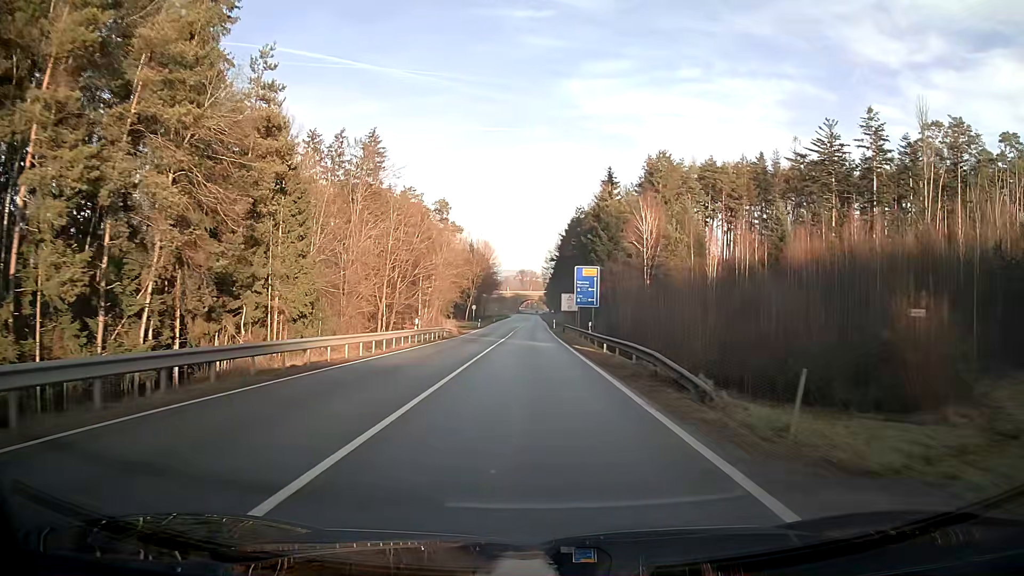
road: secondary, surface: asphalt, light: Day
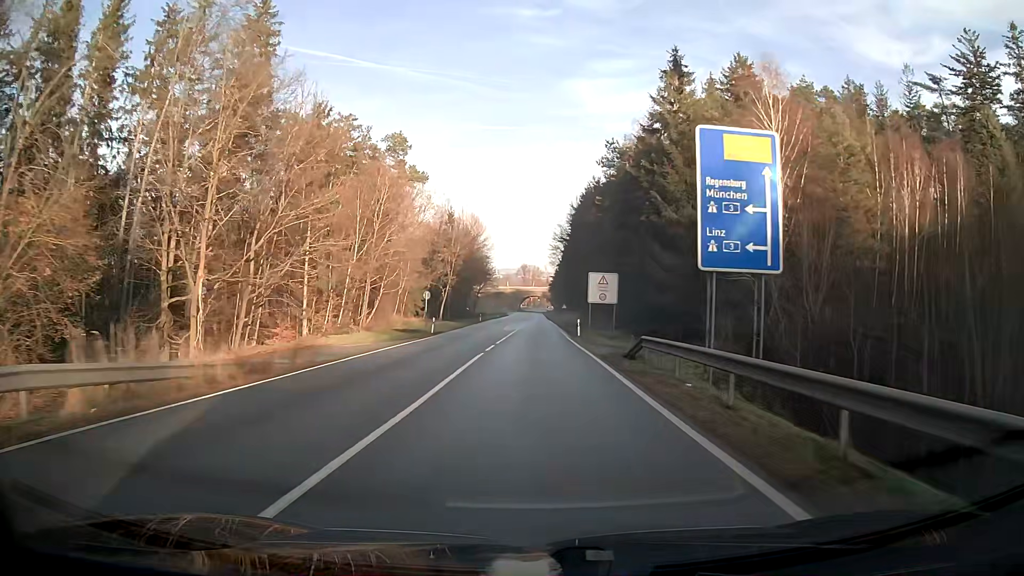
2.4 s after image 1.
(0.0, +41.7) m; 0°
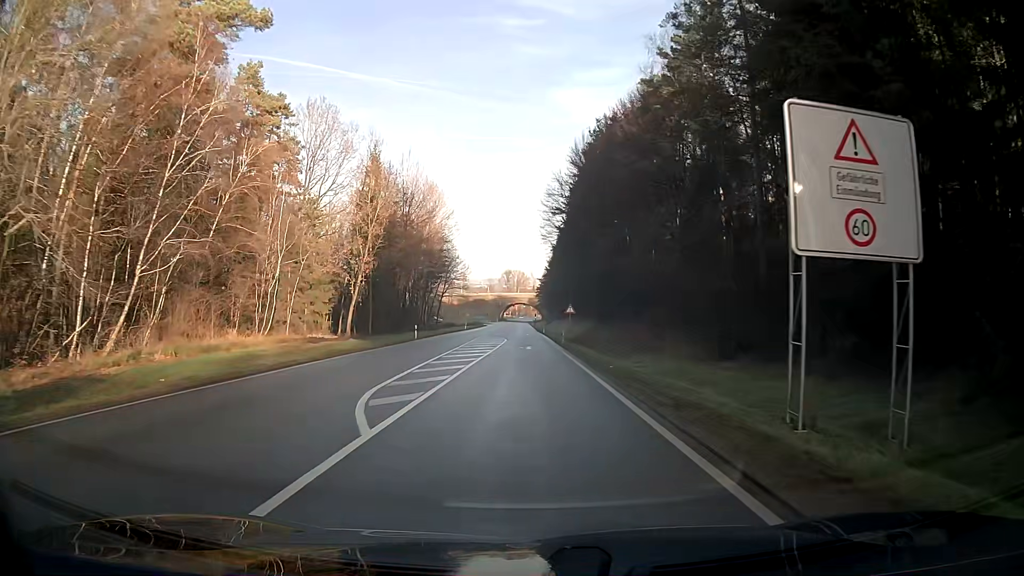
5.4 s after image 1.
(+0.4, +43.5) m; +1°
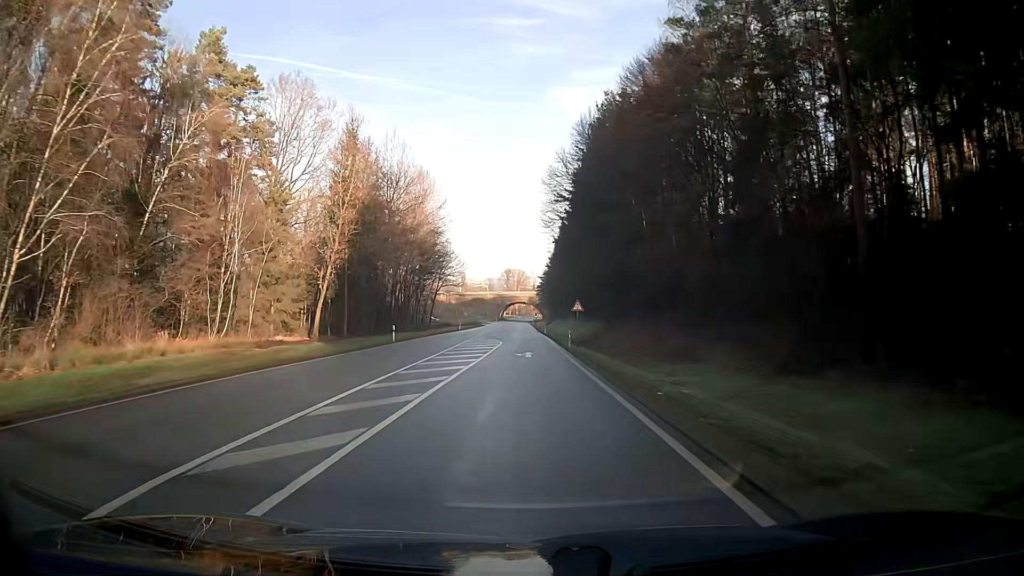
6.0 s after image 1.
(0.0, +8.5) m; 0°
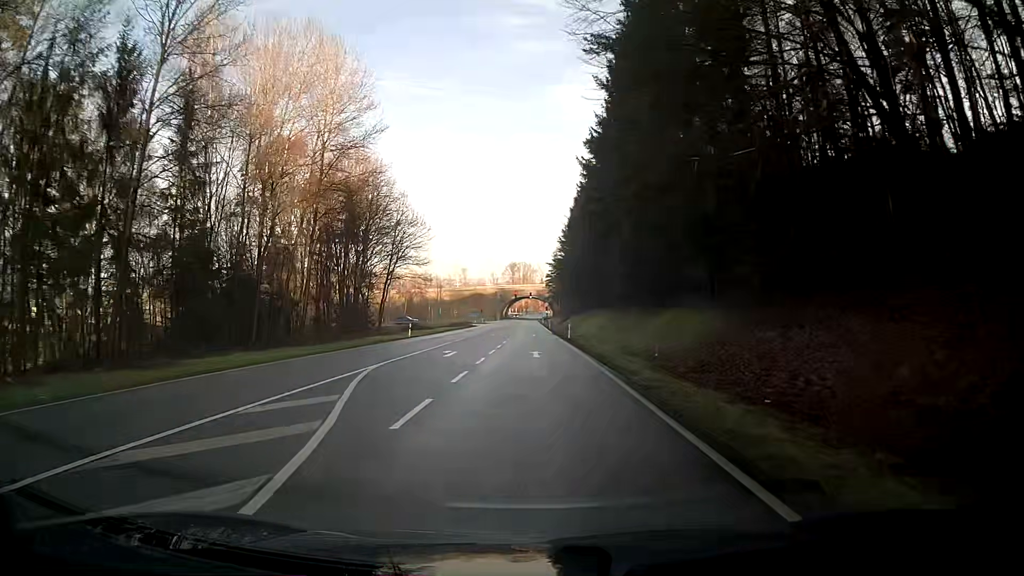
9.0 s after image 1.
(0.0, +43.7) m; 0°
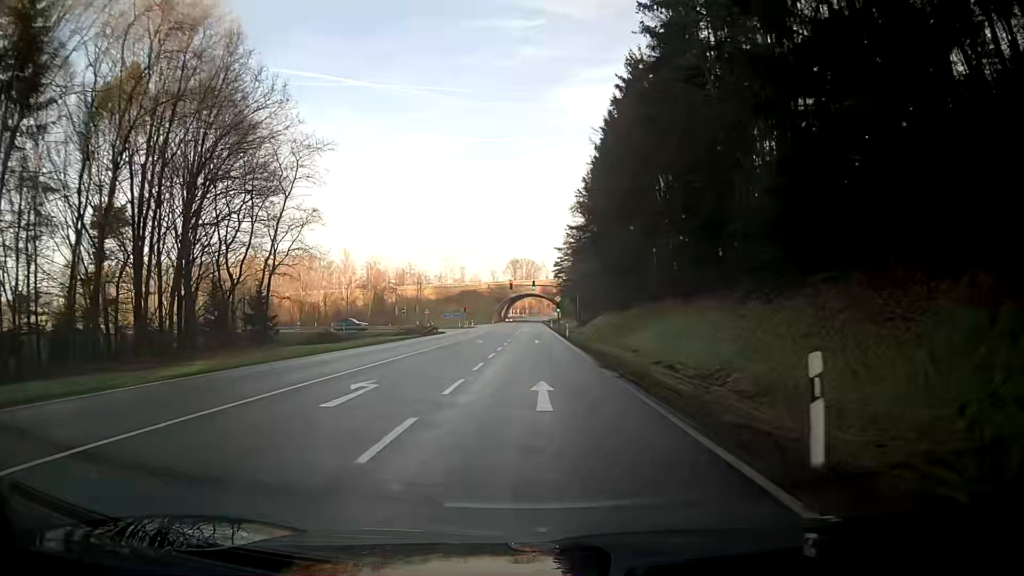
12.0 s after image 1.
(-0.2, +43.9) m; 0°
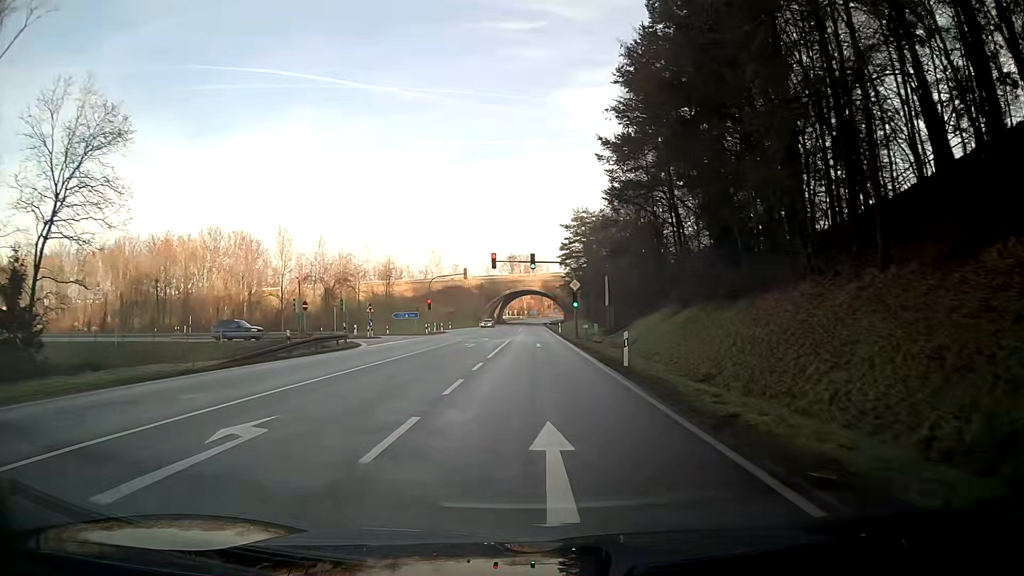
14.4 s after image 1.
(+0.1, +36.1) m; +1°
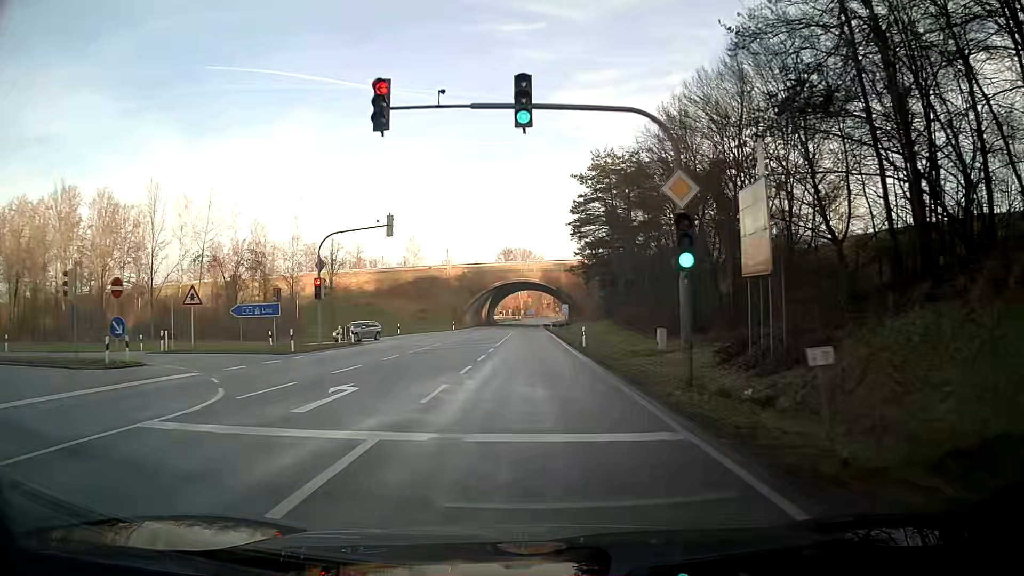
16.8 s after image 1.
(-0.3, +36.8) m; 0°
(0, +10) (0, +20) (0, +30) (0, +40) (0, +50) (0, +60) (0, +70) (-1, +80) (-2, +90) (-2, +100) m
